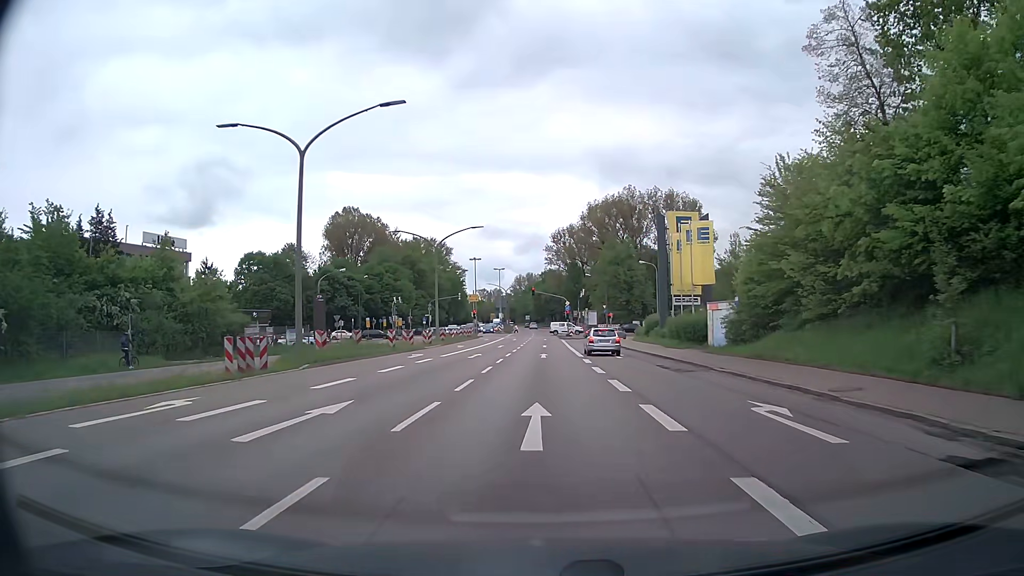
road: primary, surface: asphalt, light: Day
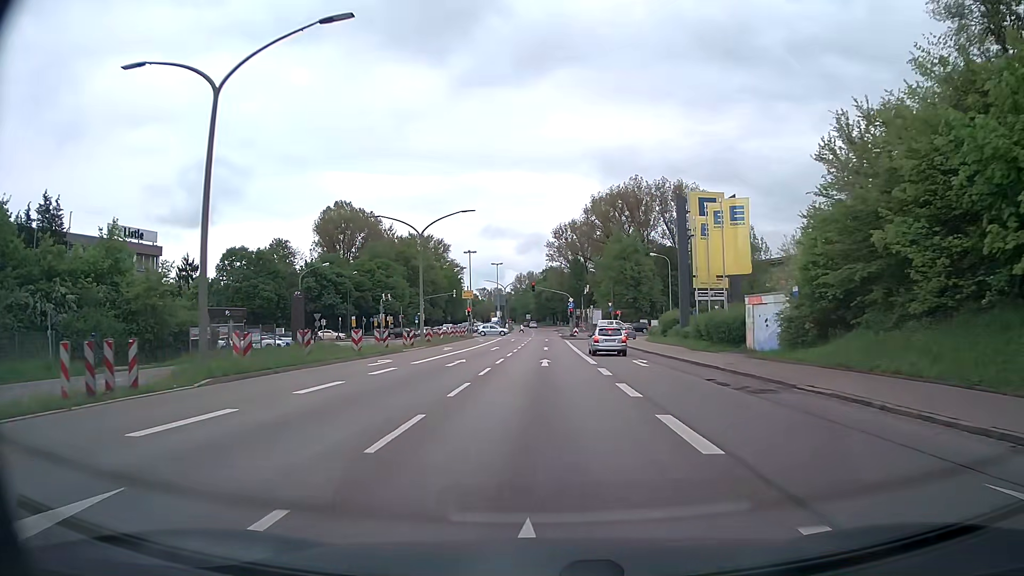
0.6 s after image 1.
(0.0, +7.6) m; 0°
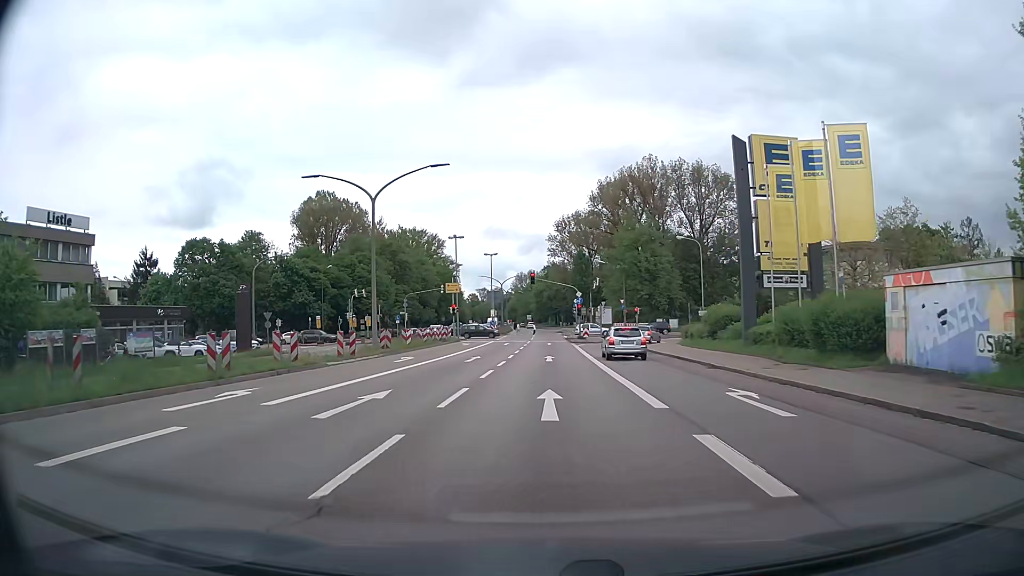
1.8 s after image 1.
(0.0, +14.2) m; 0°
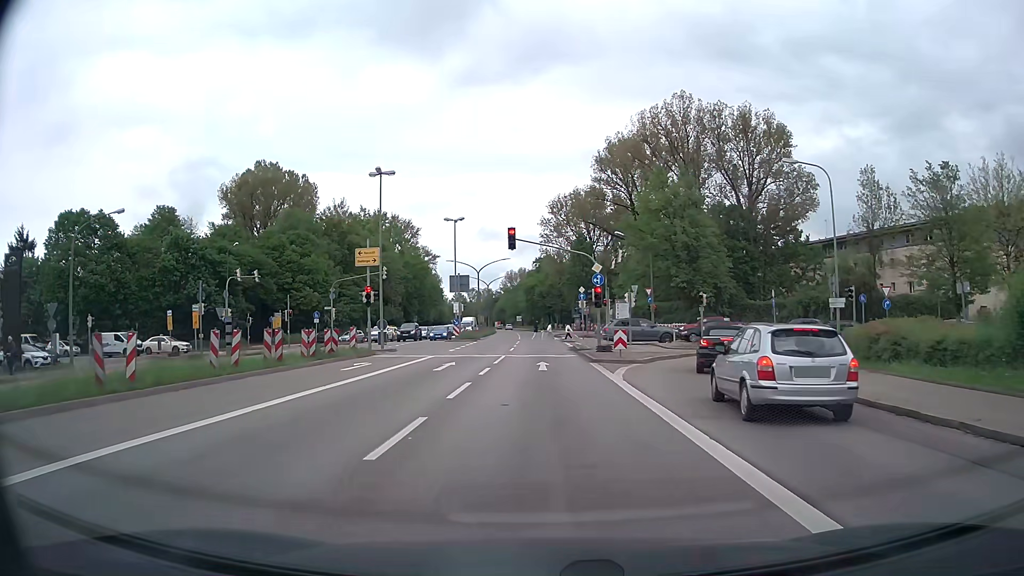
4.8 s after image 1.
(+0.2, +28.8) m; +1°
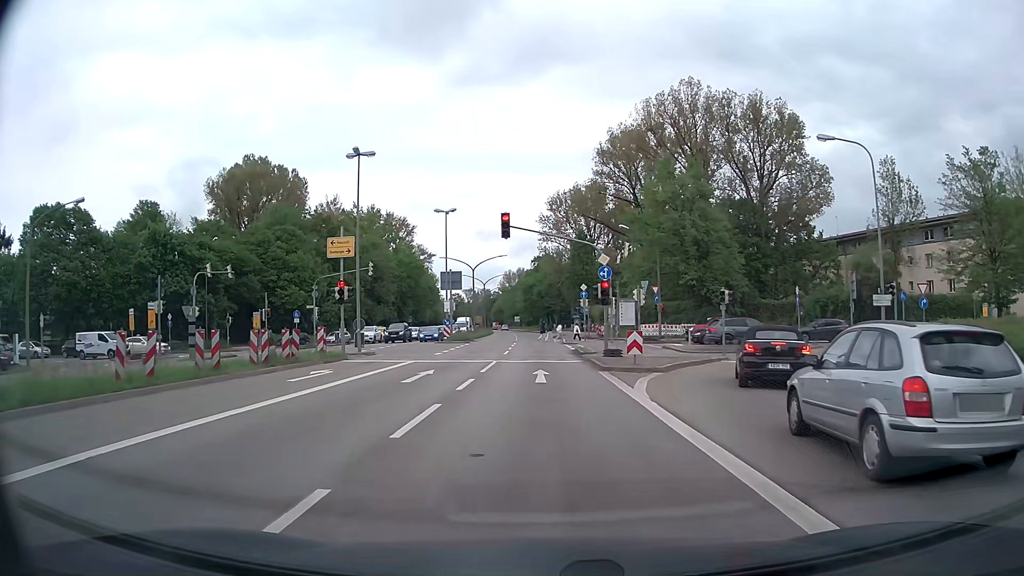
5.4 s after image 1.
(0.0, +4.5) m; 0°
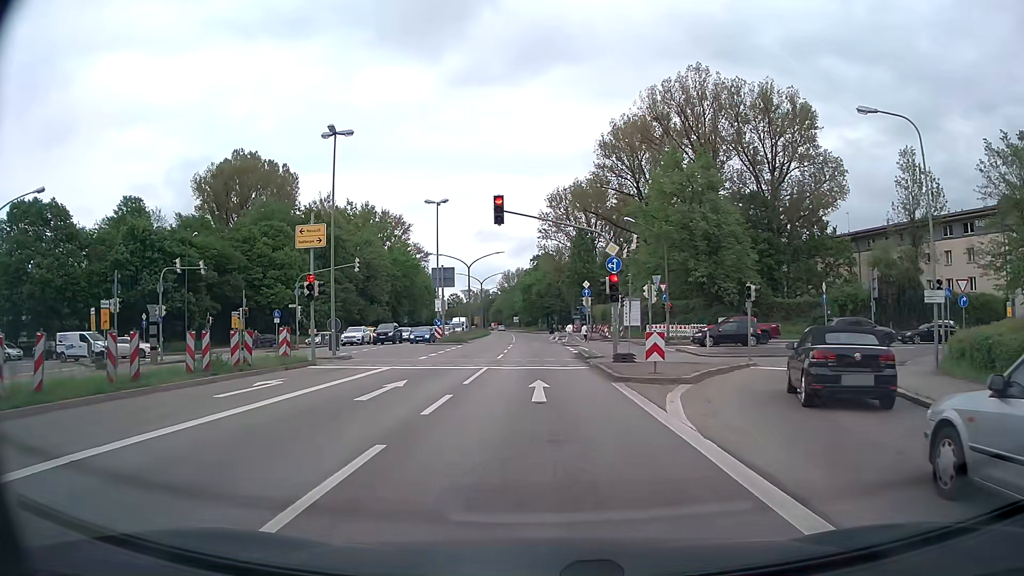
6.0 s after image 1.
(0.0, +4.0) m; -1°
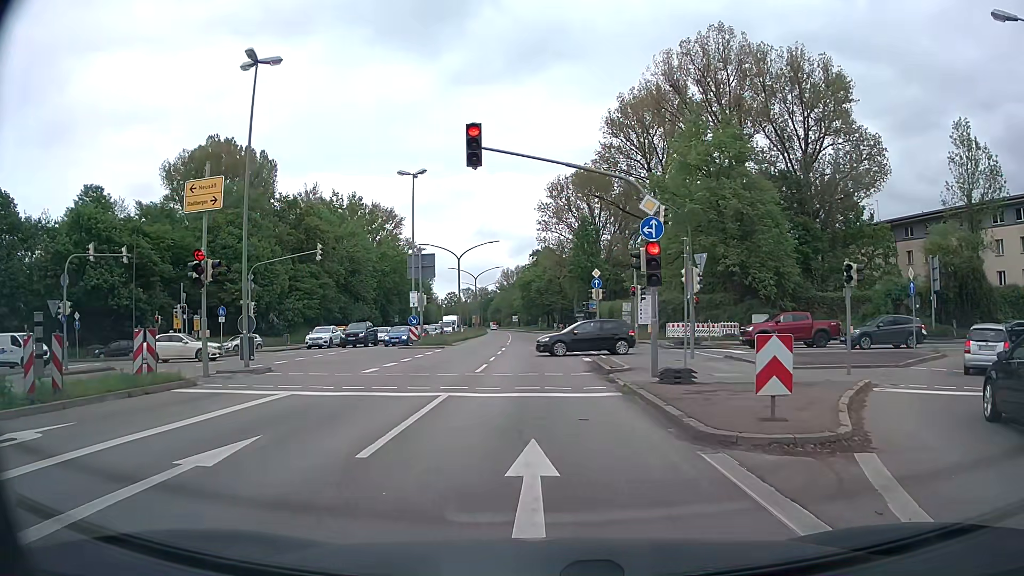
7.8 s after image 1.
(+0.1, +9.0) m; +1°
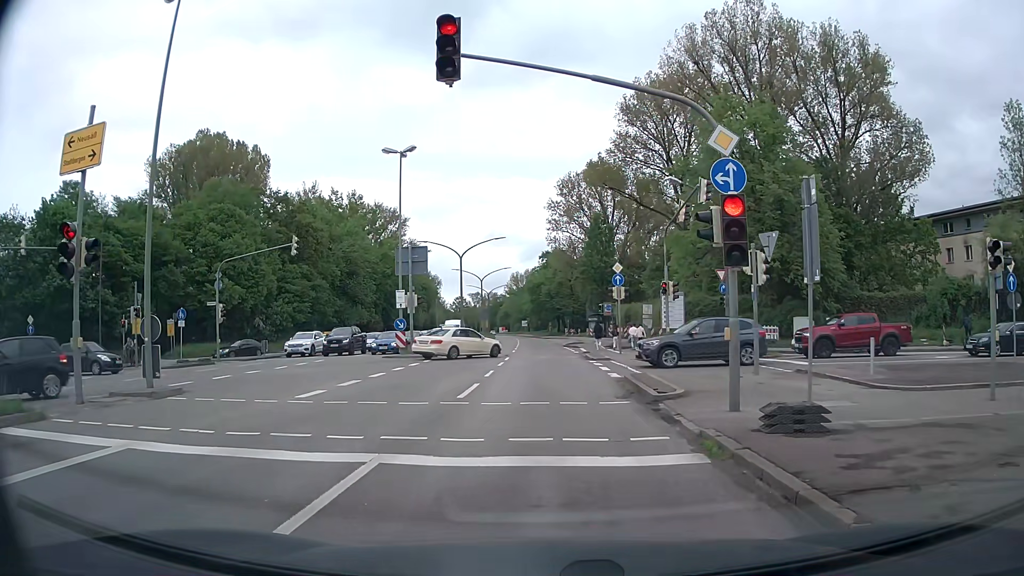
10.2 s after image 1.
(-0.1, +6.1) m; +1°
(0, +10) (-1, +20) (-1, +30) (-1, +40) (-2, +50) (-2, +60) (-3, +70) (-4, +80) (-4, +90) (-5, +100) m
